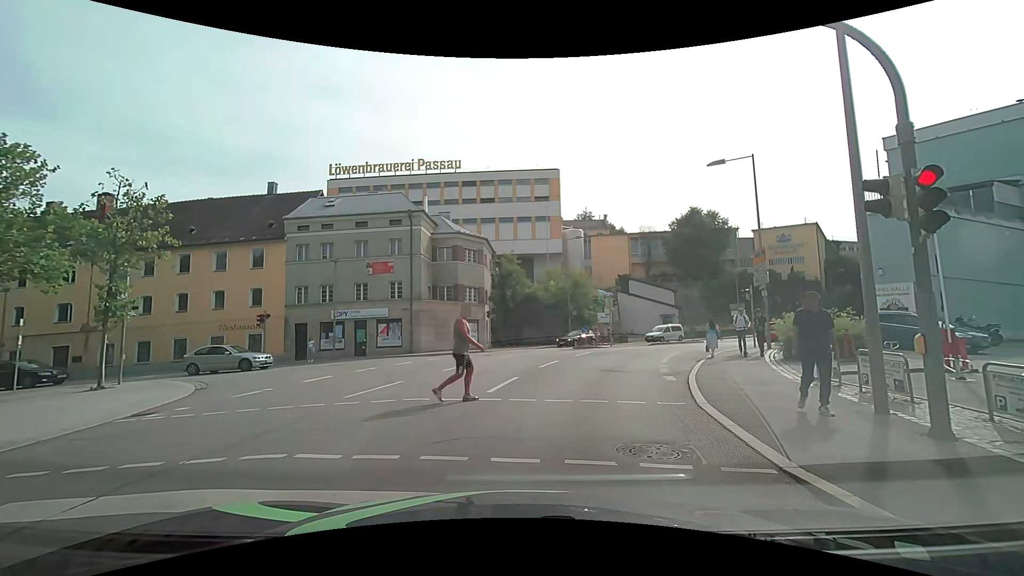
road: residential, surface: asphalt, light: Day
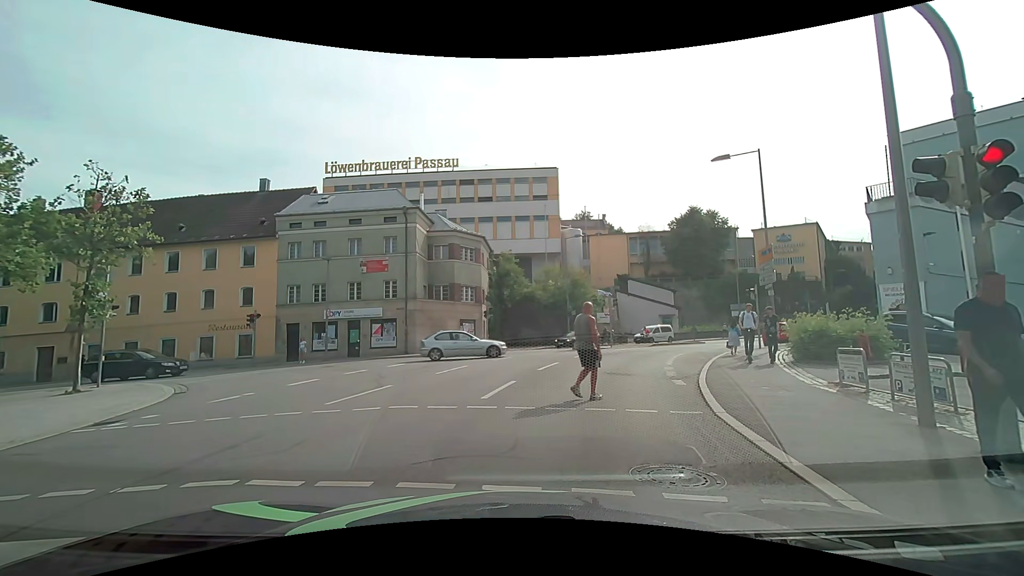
(0.0, +0.9) m; 0°
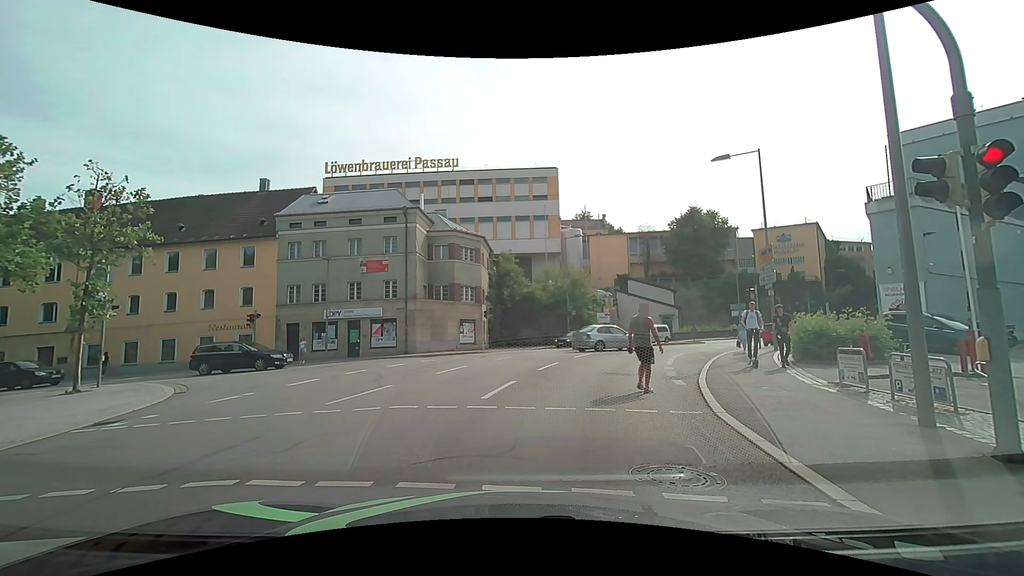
(0.0, 0.0) m; 0°
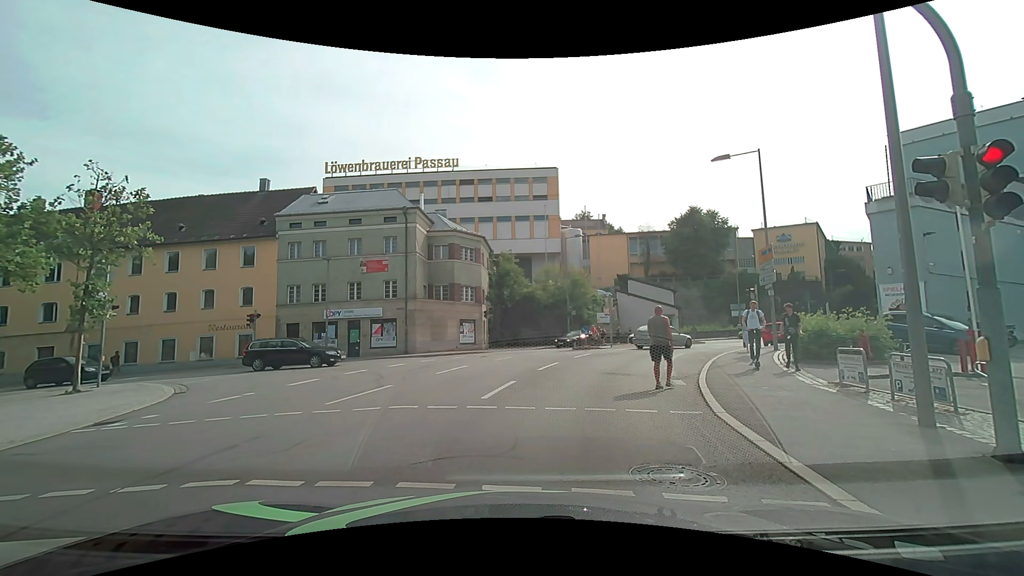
(0.0, 0.0) m; 0°
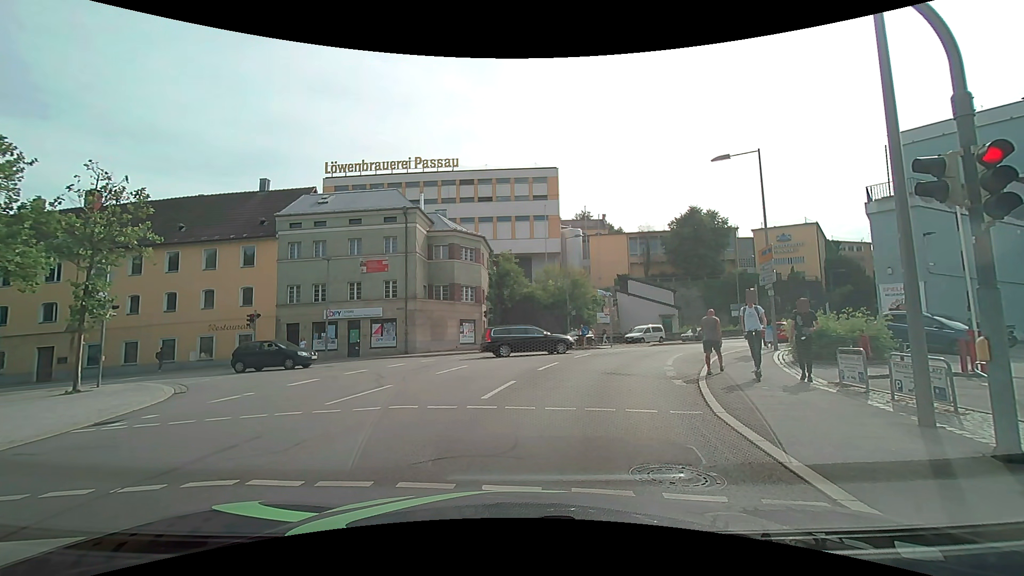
(0.0, 0.0) m; 0°
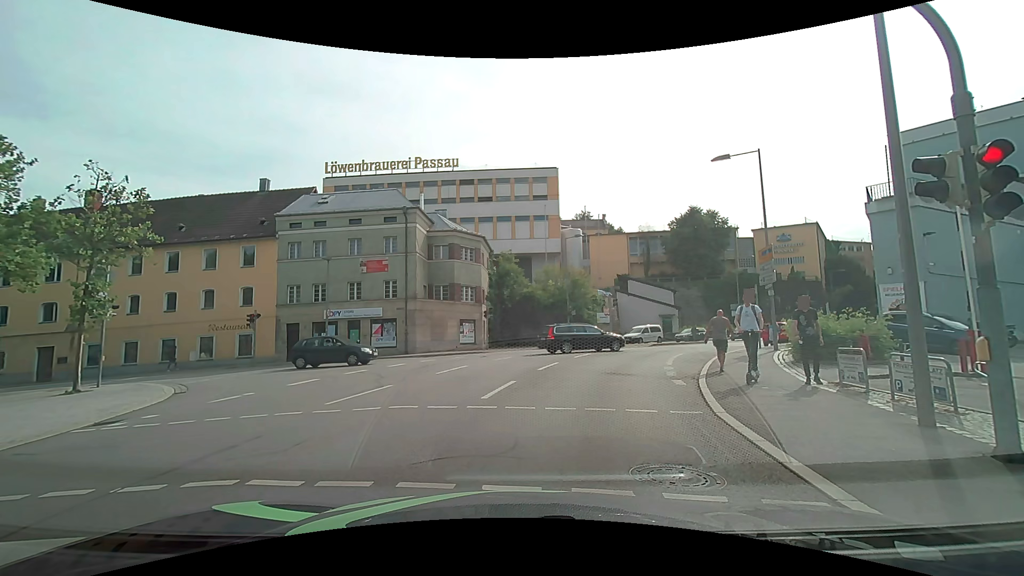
(0.0, 0.0) m; 0°
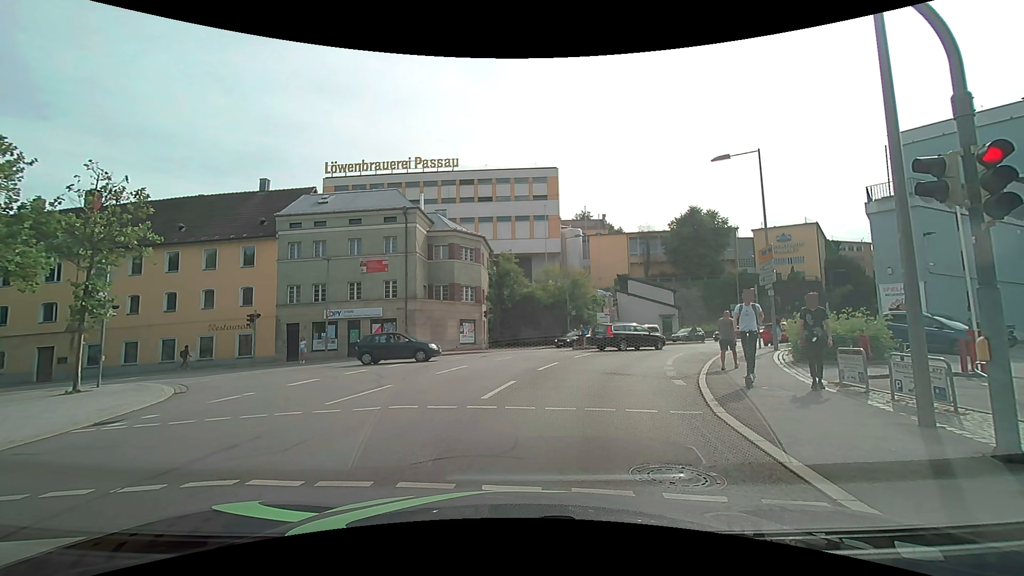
(0.0, 0.0) m; 0°
(+1, +10) (+4, +20) (+8, +29) (+14, +37) (+20, +44) (+27, +51) (+35, +58) (+42, +65) (+50, +71) (+58, +77) m
